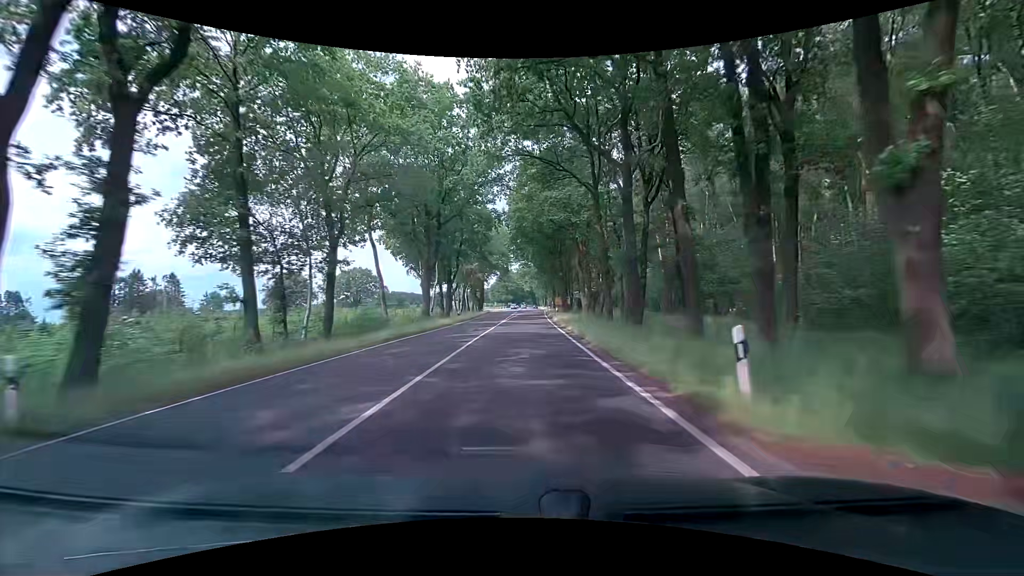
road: primary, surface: asphalt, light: Day
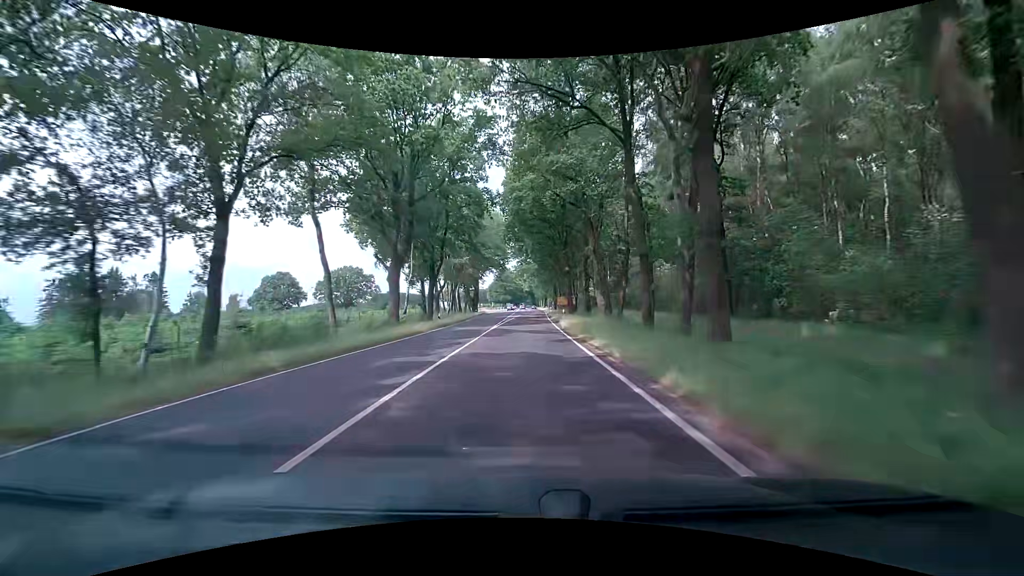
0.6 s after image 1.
(+0.1, +10.8) m; 0°
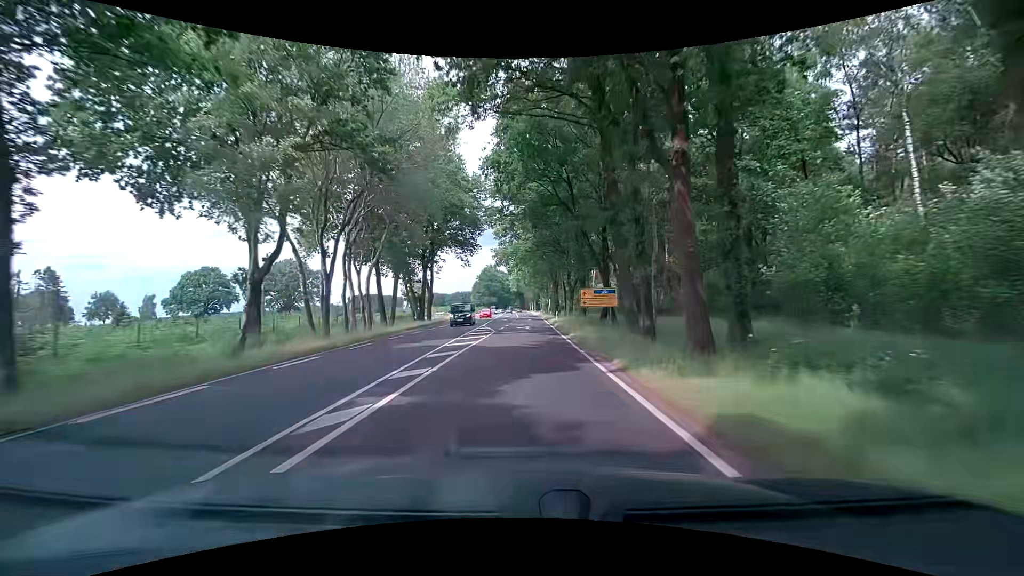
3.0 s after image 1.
(+0.5, +43.0) m; +2°
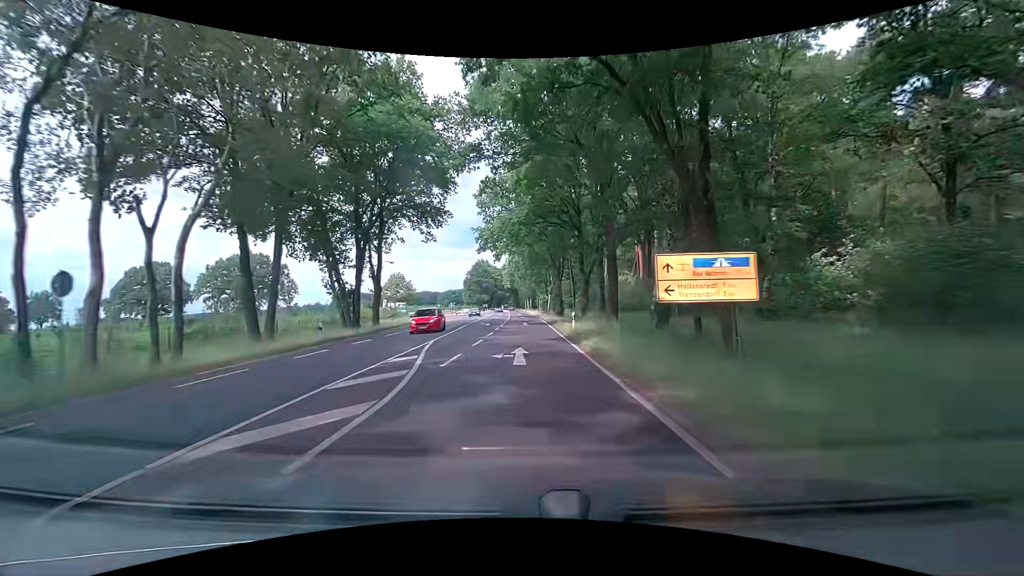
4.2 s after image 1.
(0.0, +21.5) m; 0°
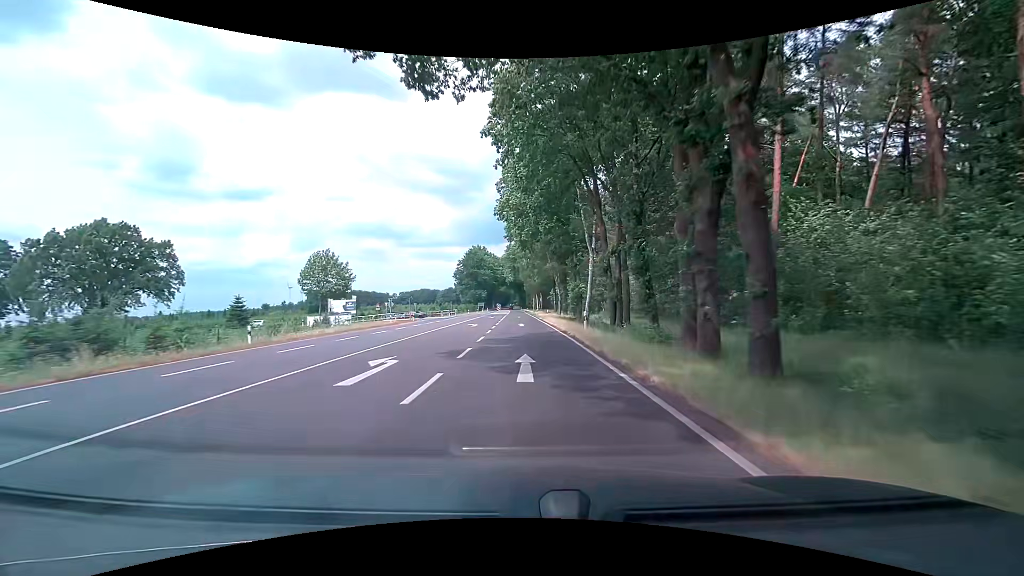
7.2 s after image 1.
(-0.2, +53.7) m; -1°
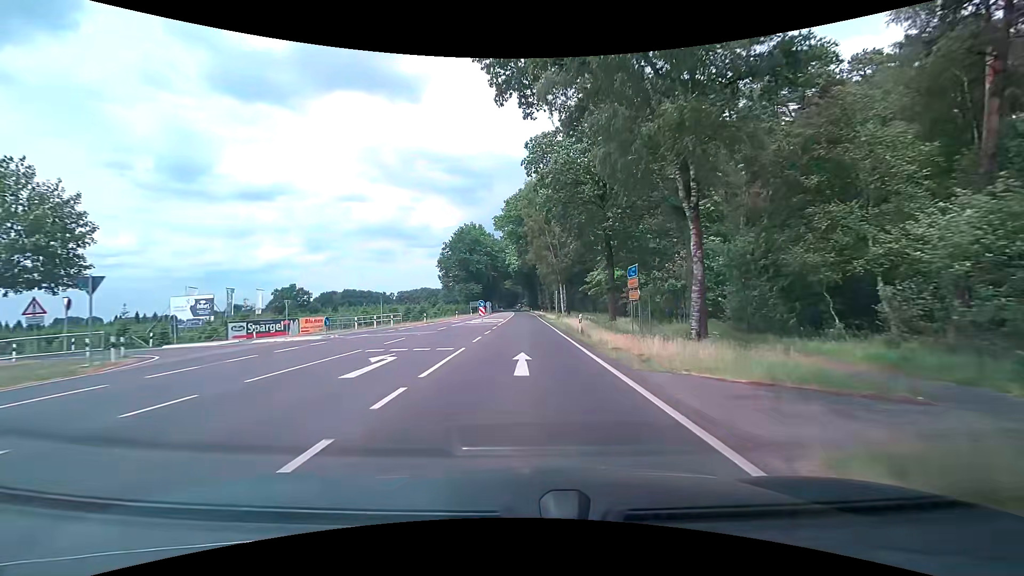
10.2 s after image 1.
(-0.7, +53.8) m; -1°
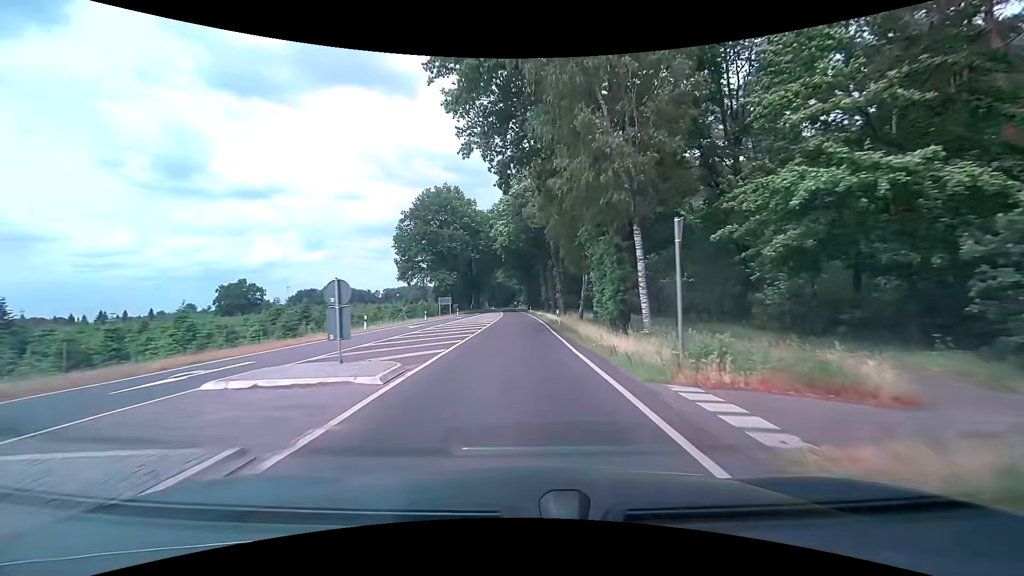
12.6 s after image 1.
(+0.3, +43.1) m; 0°
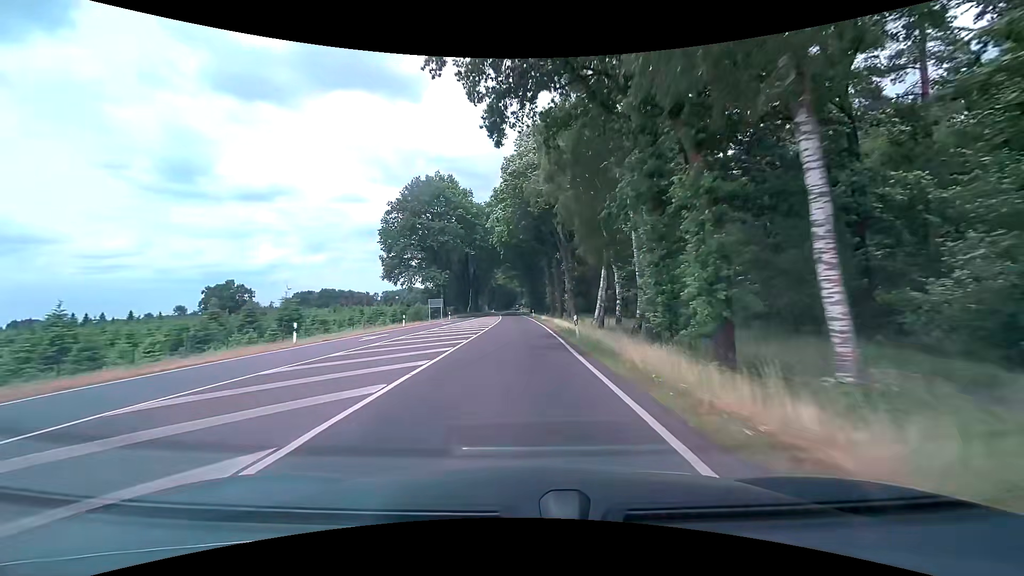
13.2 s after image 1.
(0.0, +10.8) m; 0°
(0, +10) (0, +20) (0, +30) (-1, +40) (-1, +50) (-1, +60) (-2, +70) (-2, +80) (-3, +90) (-3, +100) m
